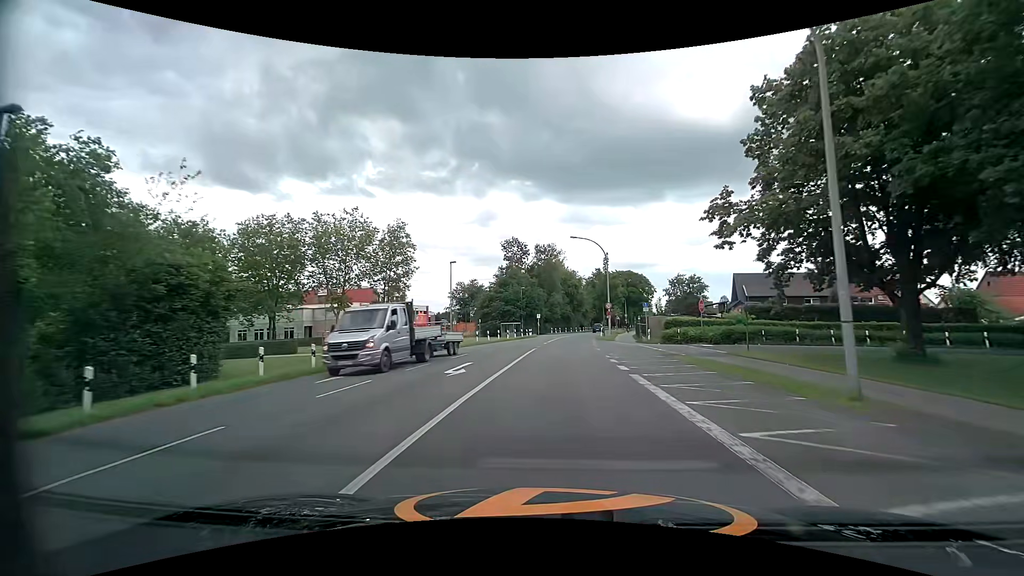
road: tertiary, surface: asphalt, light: Day
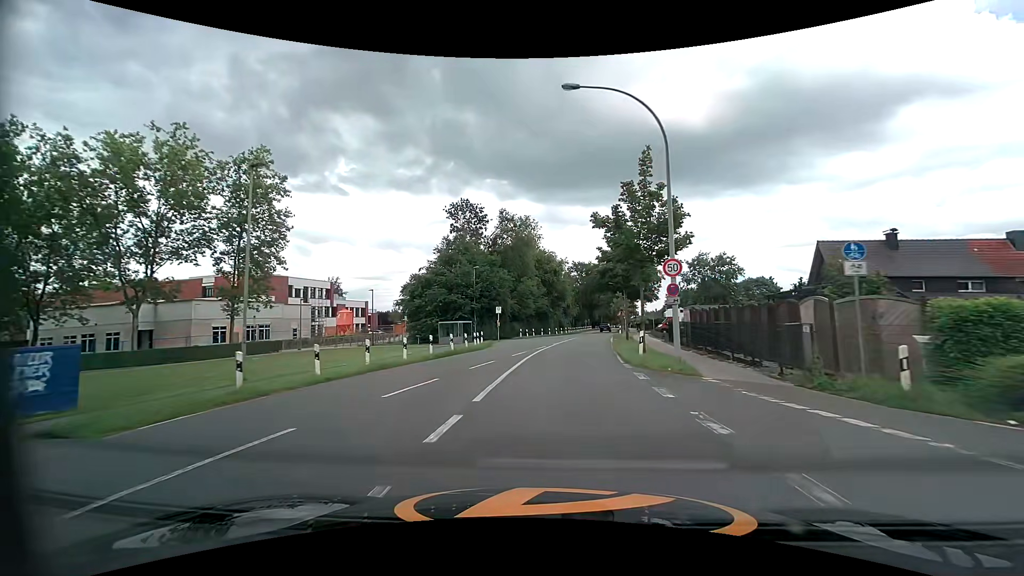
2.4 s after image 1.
(+1.0, +30.1) m; +3°
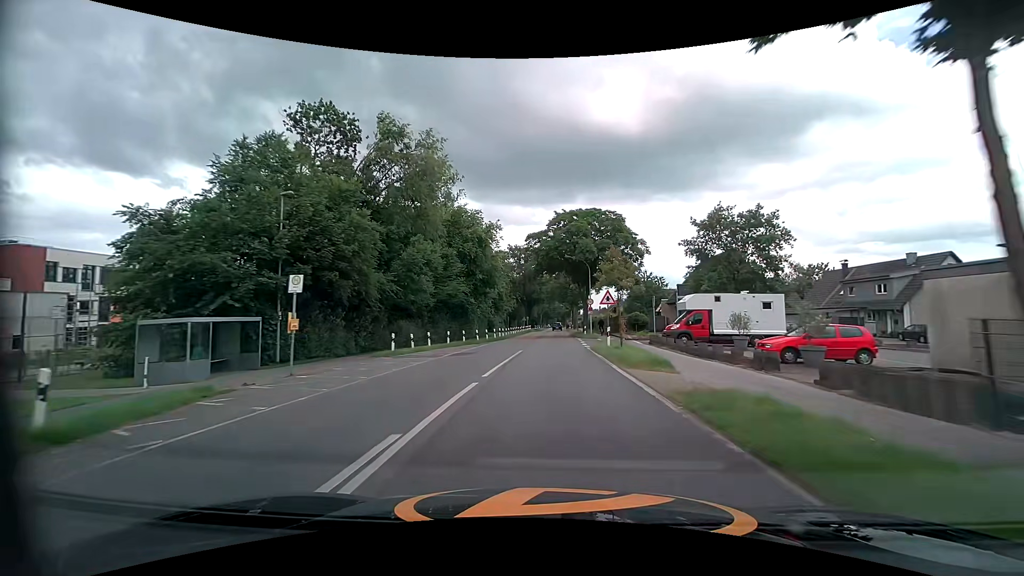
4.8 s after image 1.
(+1.7, +30.4) m; +7°
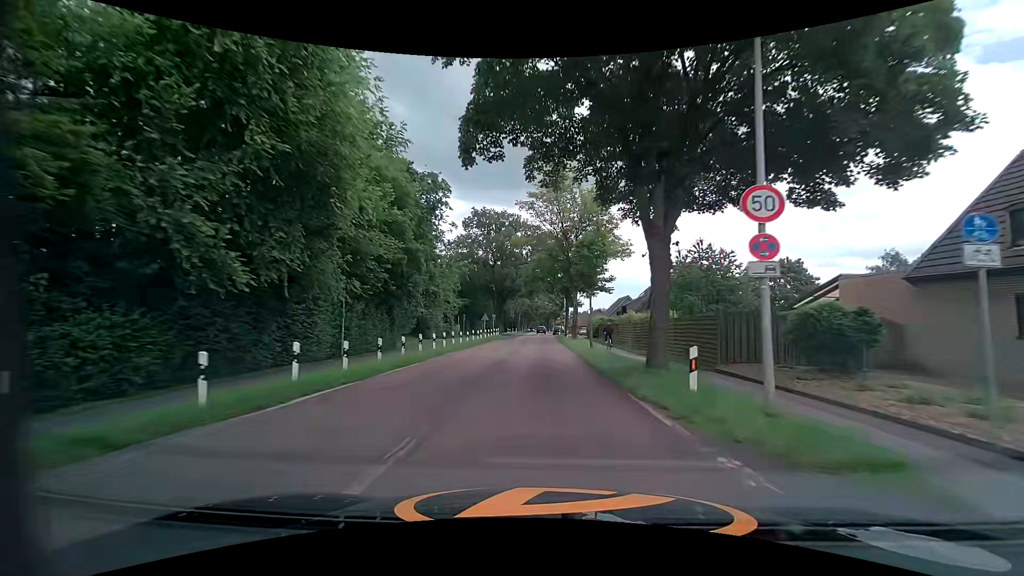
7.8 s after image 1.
(+0.6, +38.7) m; +2°
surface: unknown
(0, +10) (0, +20) (0, +30) (0, +40) (0, +50) (0, +60) (0, +70) (0, +80) (0, +90) (0, +100) m
